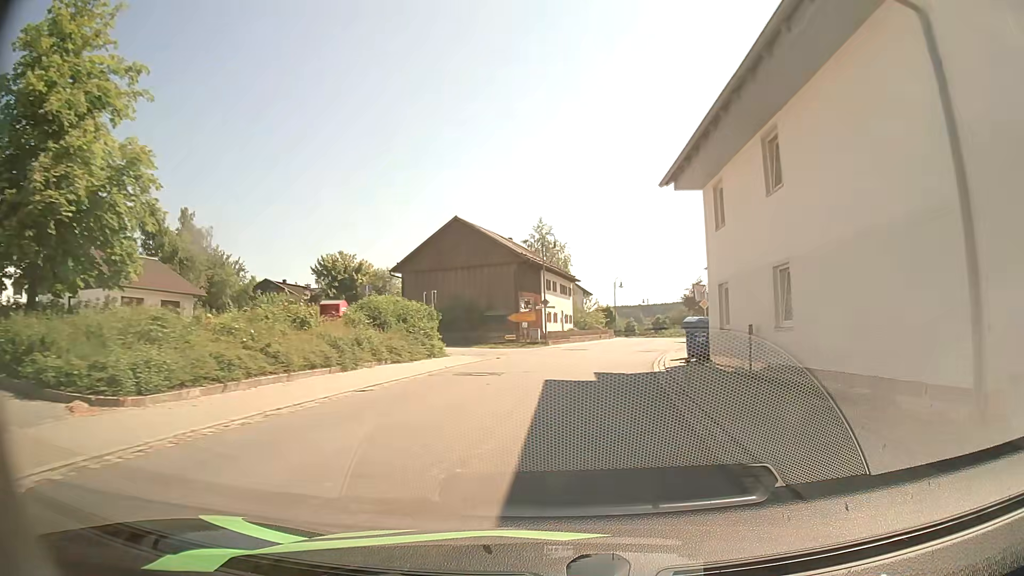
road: secondary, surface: asphalt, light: Day
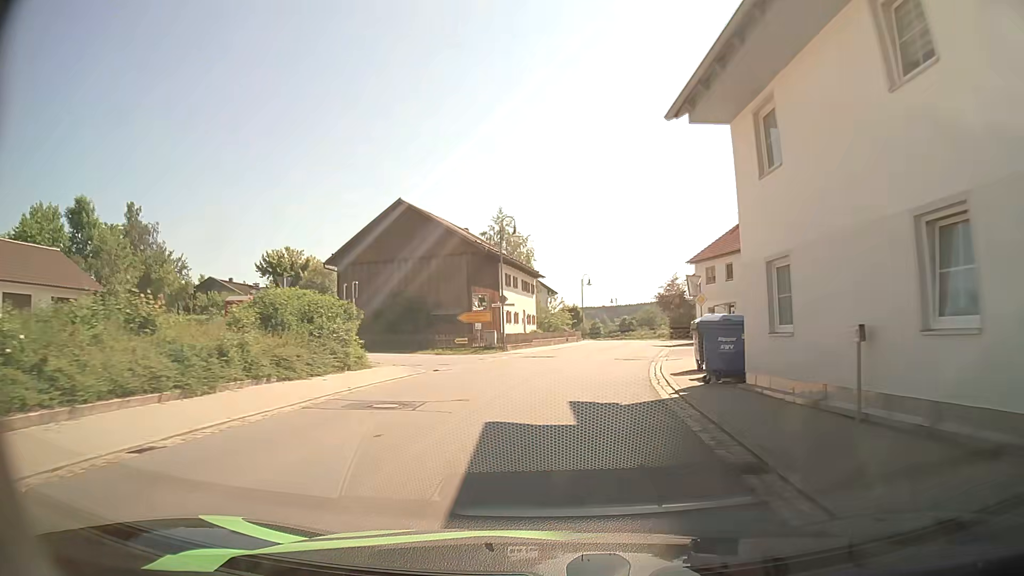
(+0.2, +7.0) m; +3°
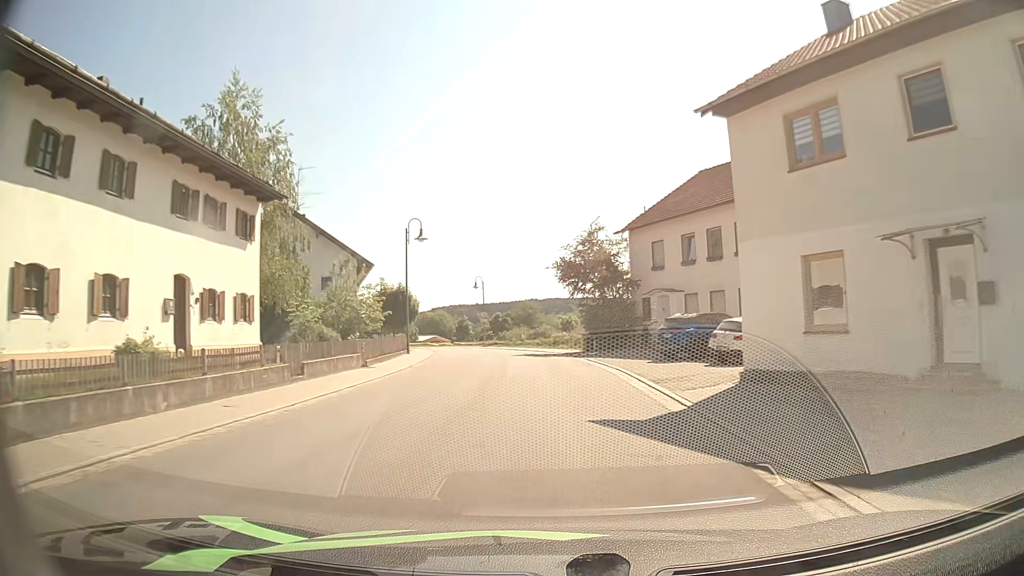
(+3.9, +36.9) m; +10°
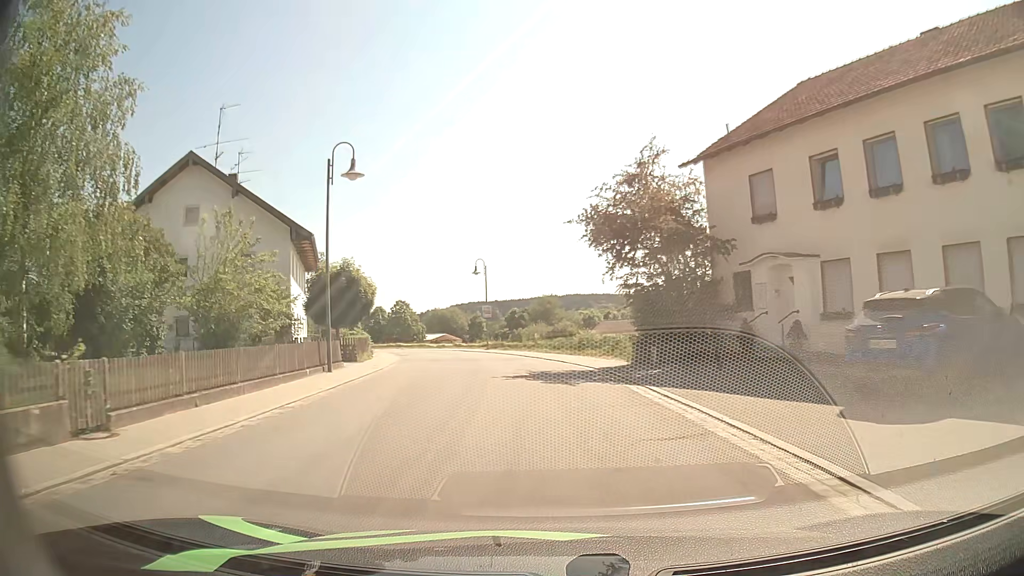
(0.0, +15.0) m; -2°
(0, +10) (-1, +20) (-2, +30) (-4, +40) (-7, +49) (-10, +59) (-14, +68) (-19, +77) (-25, +85) (-31, +93) m
